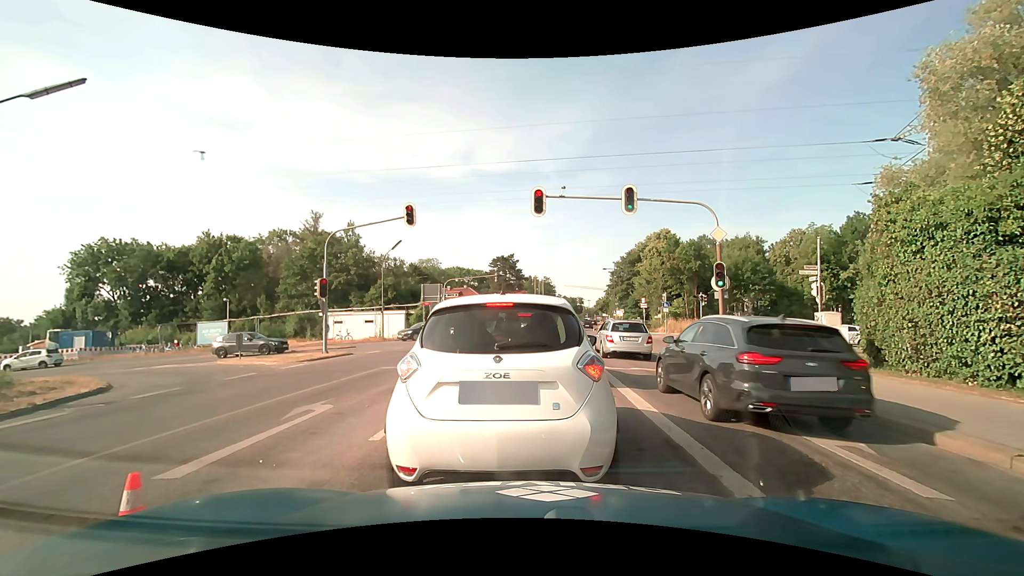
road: secondary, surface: asphalt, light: Day
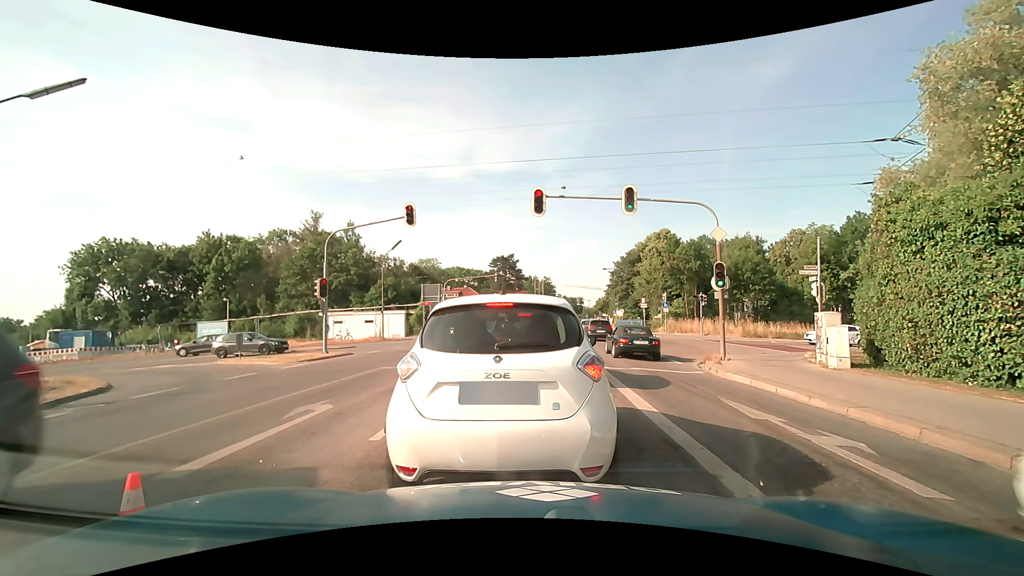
(0.0, 0.0) m; 0°
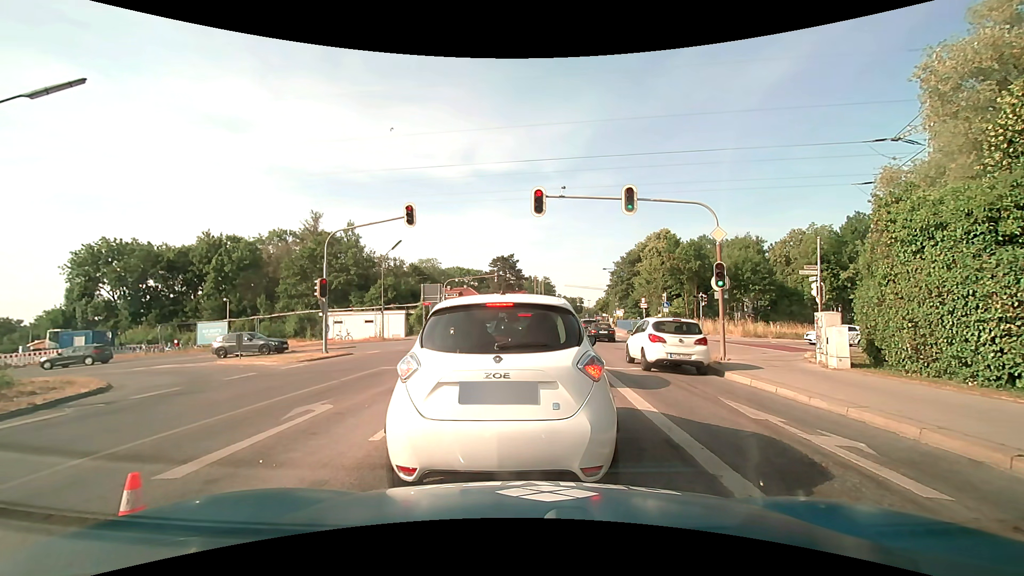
(0.0, 0.0) m; 0°
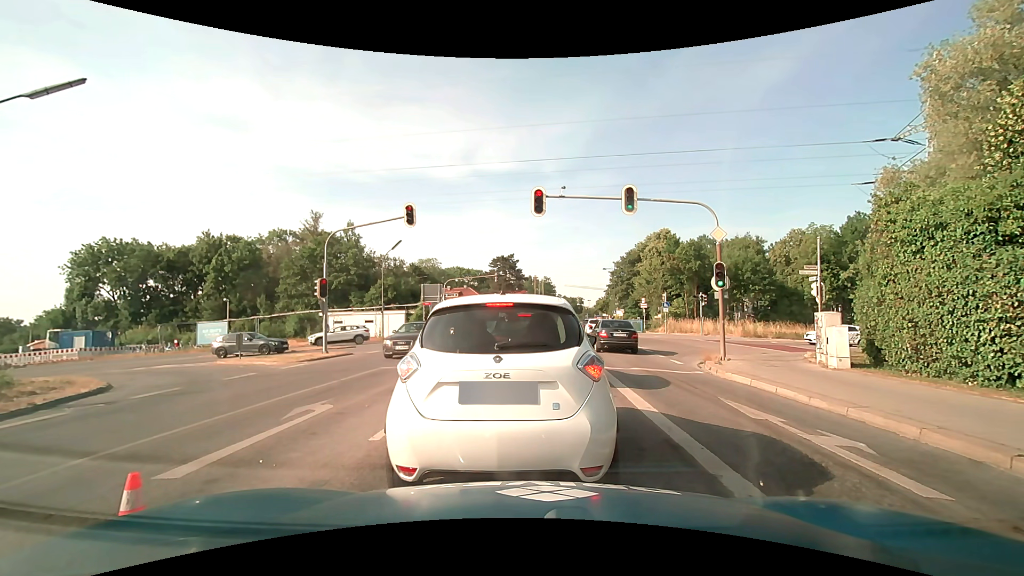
(0.0, 0.0) m; 0°
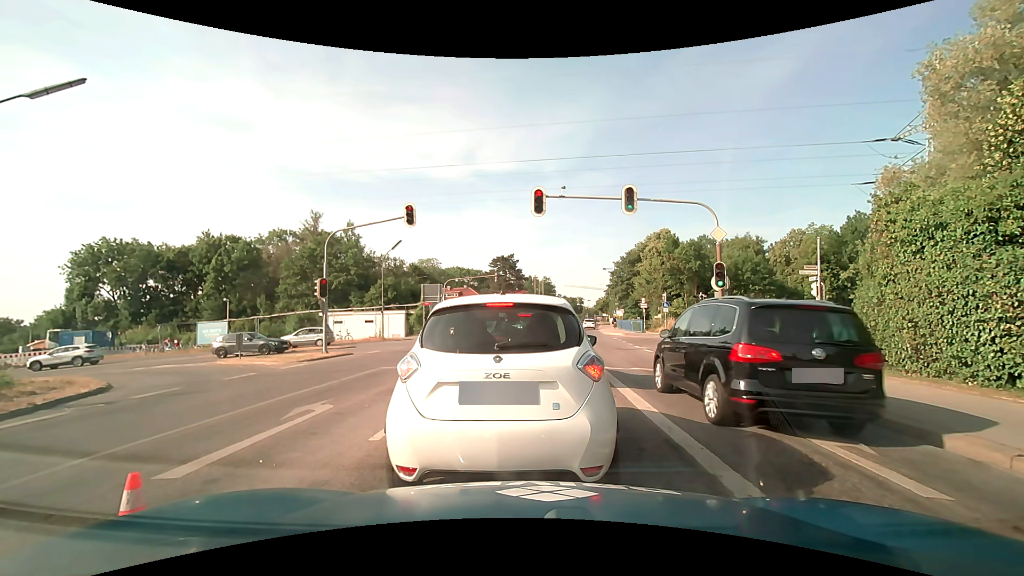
(0.0, 0.0) m; 0°
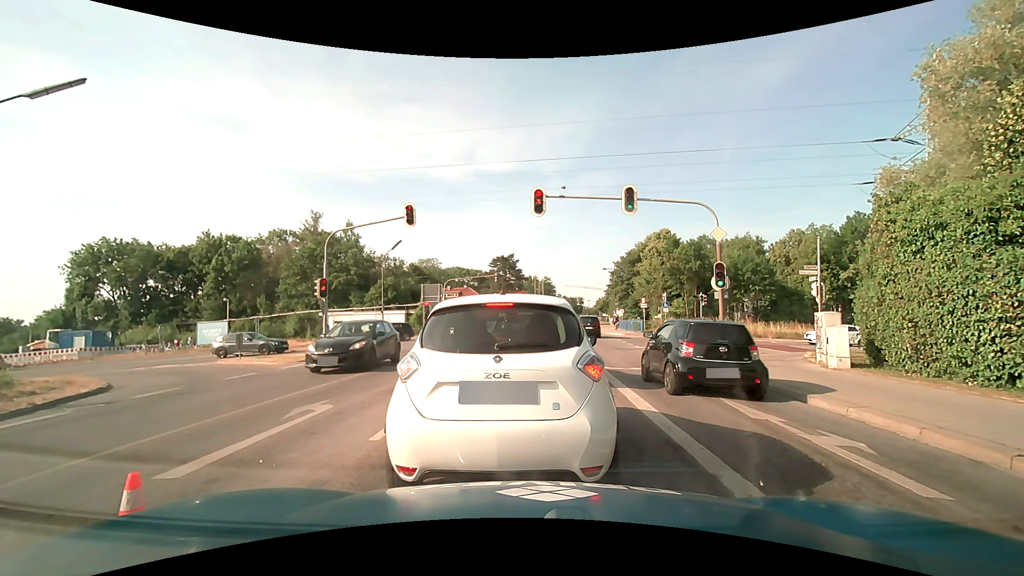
(0.0, 0.0) m; 0°
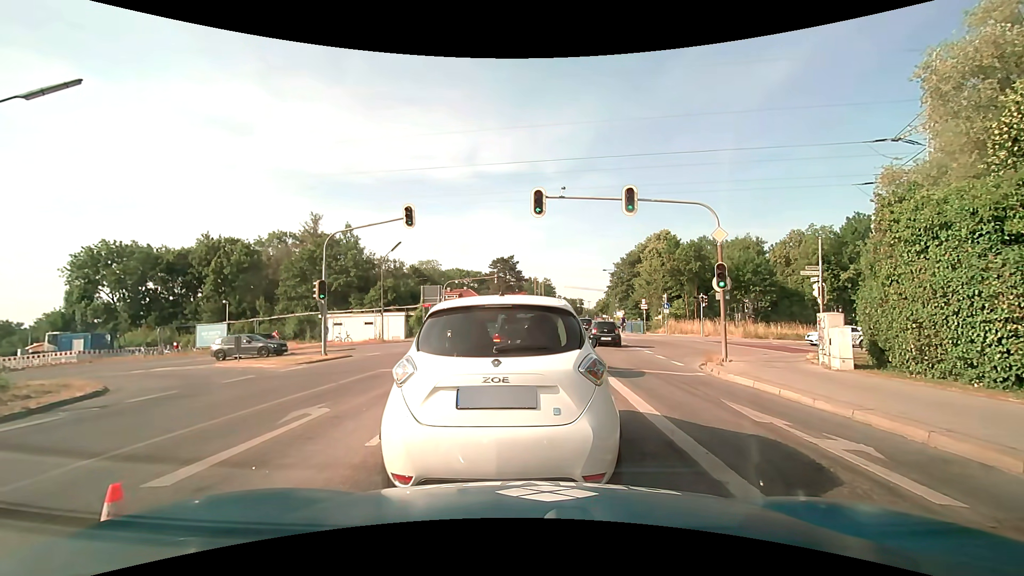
(0.0, +0.1) m; 0°
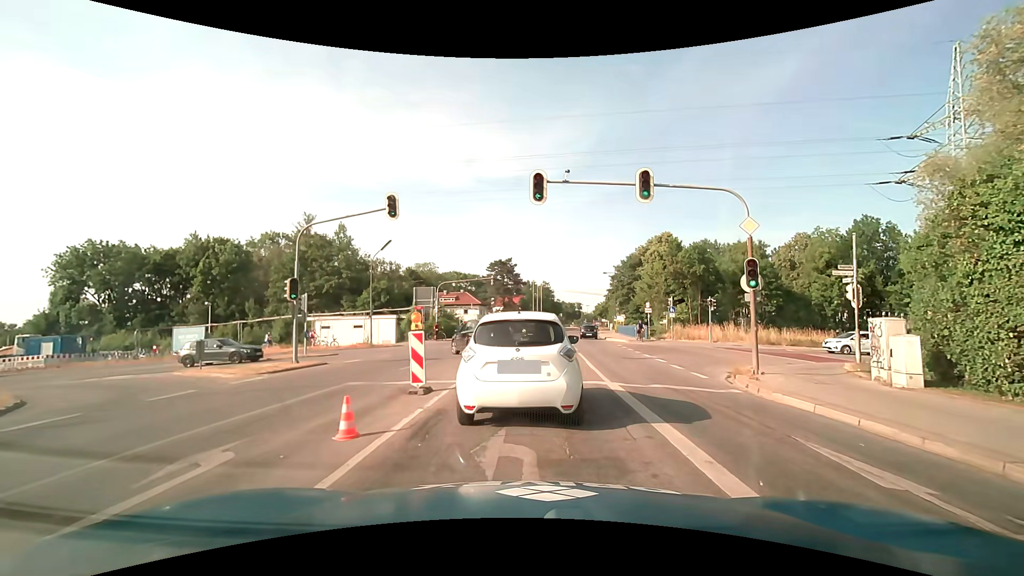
(+0.1, +2.7) m; +1°
